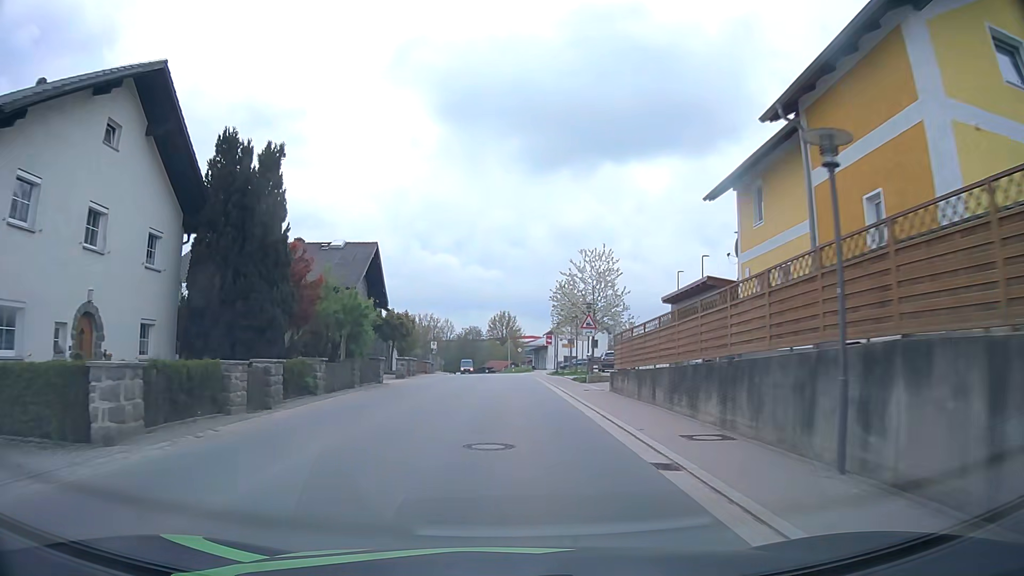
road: tertiary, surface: asphalt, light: Day
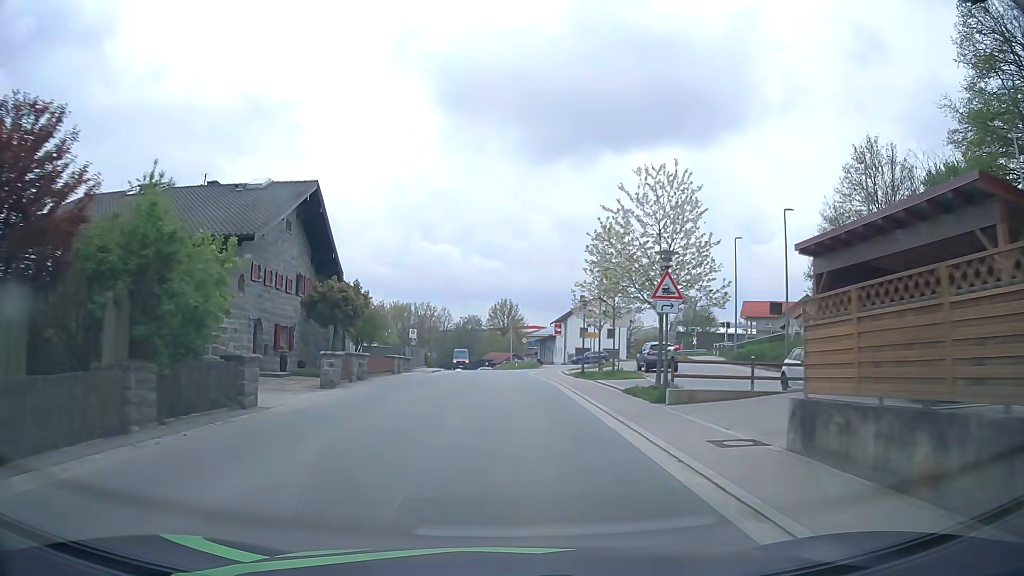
(0.0, +15.5) m; 0°
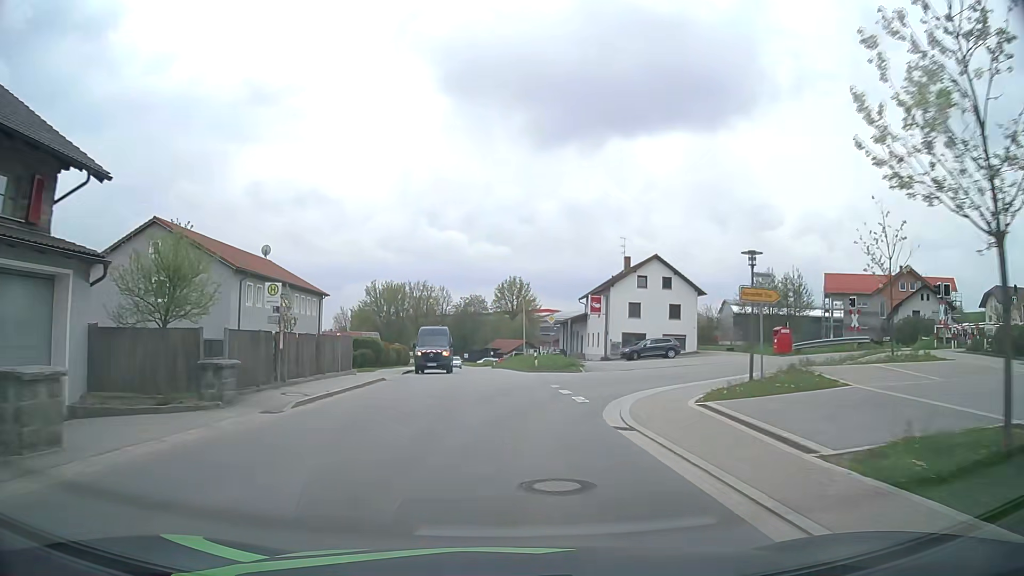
(-0.1, +31.2) m; 0°
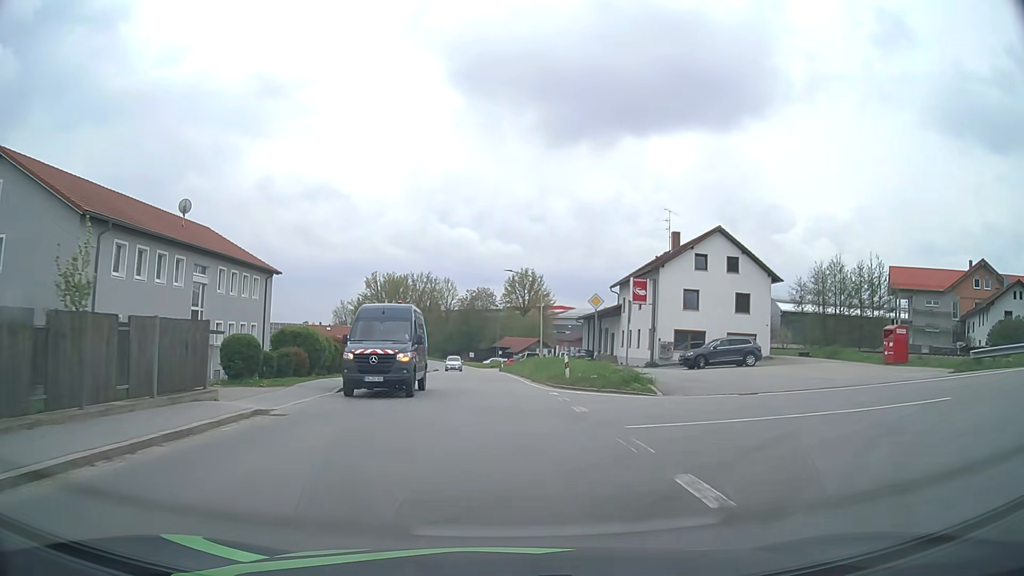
(-0.2, +15.6) m; -1°
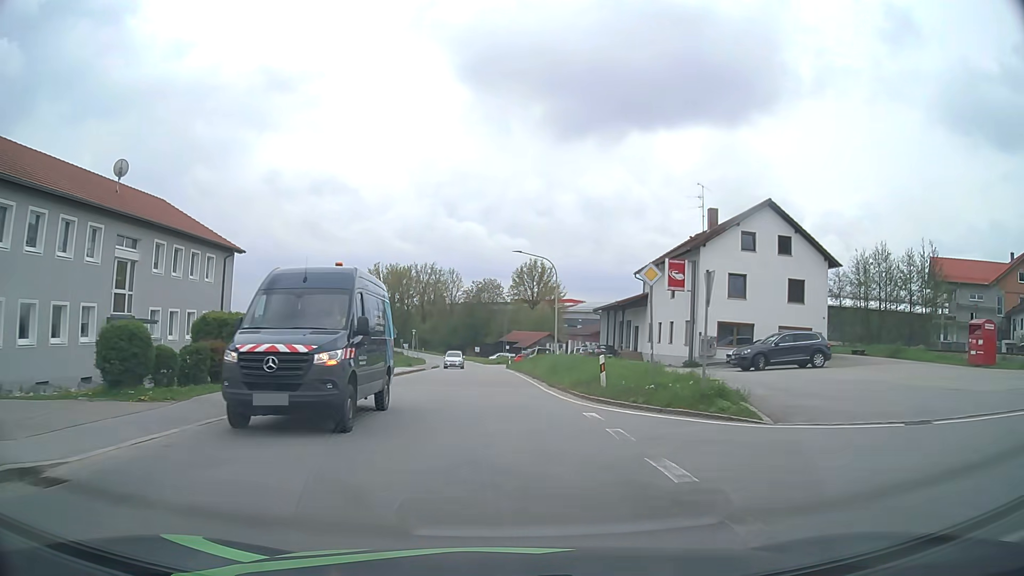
(0.0, +7.8) m; 0°
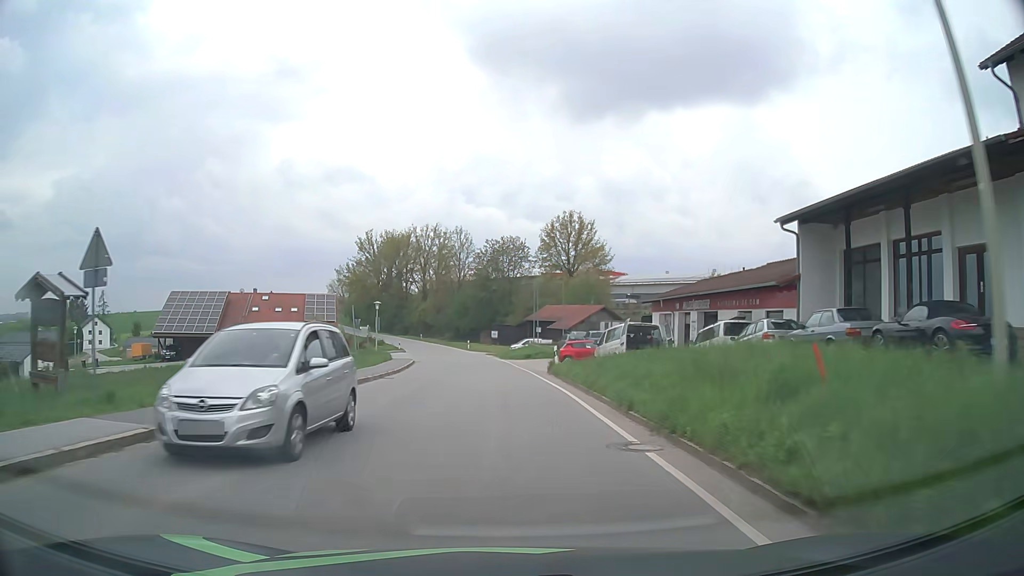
(-0.6, +39.2) m; -2°
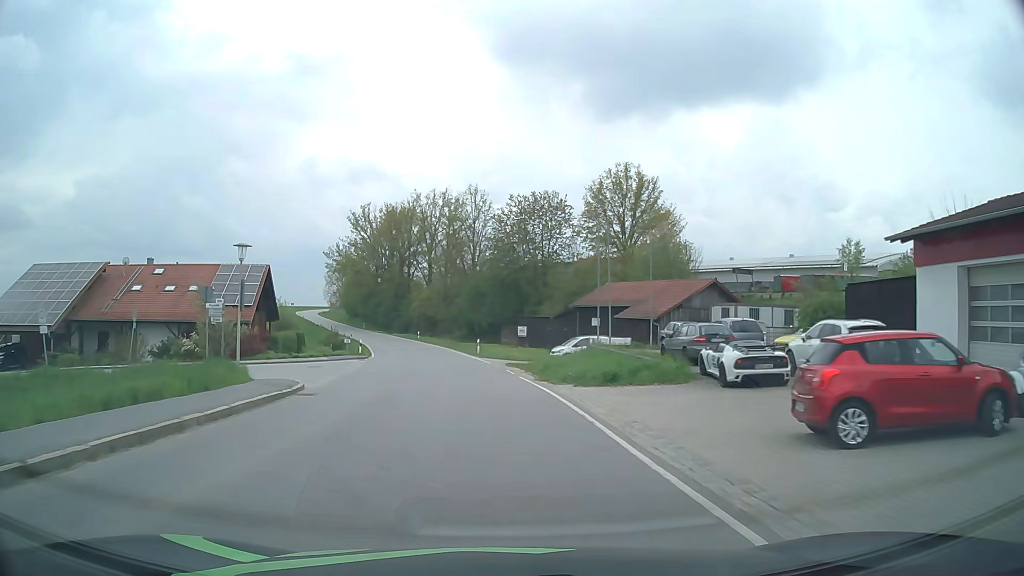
(-0.4, +31.1) m; -2°
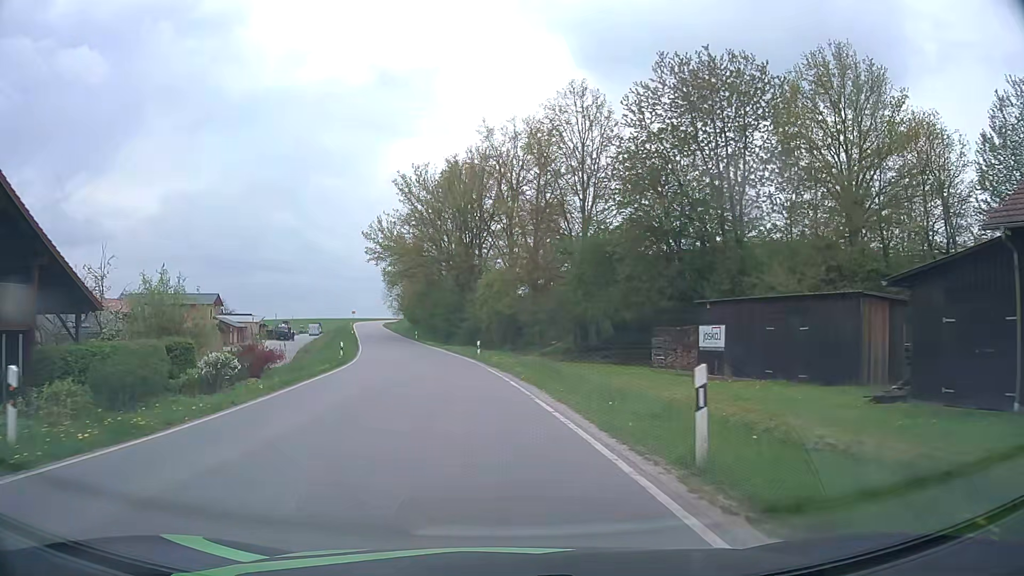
(-2.6, +38.0) m; -8°
(0, +10) (-1, +20) (-2, +30) (-4, +40) (-6, +50) (-8, +59) (-10, +69) (-13, +79) (-15, +88) (-17, +98) m
